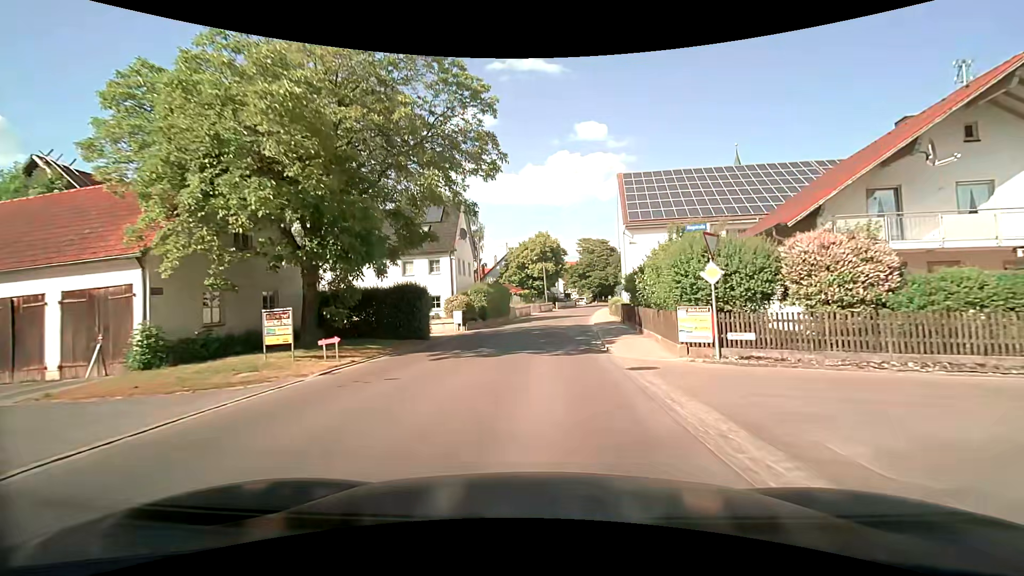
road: secondary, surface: asphalt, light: Day
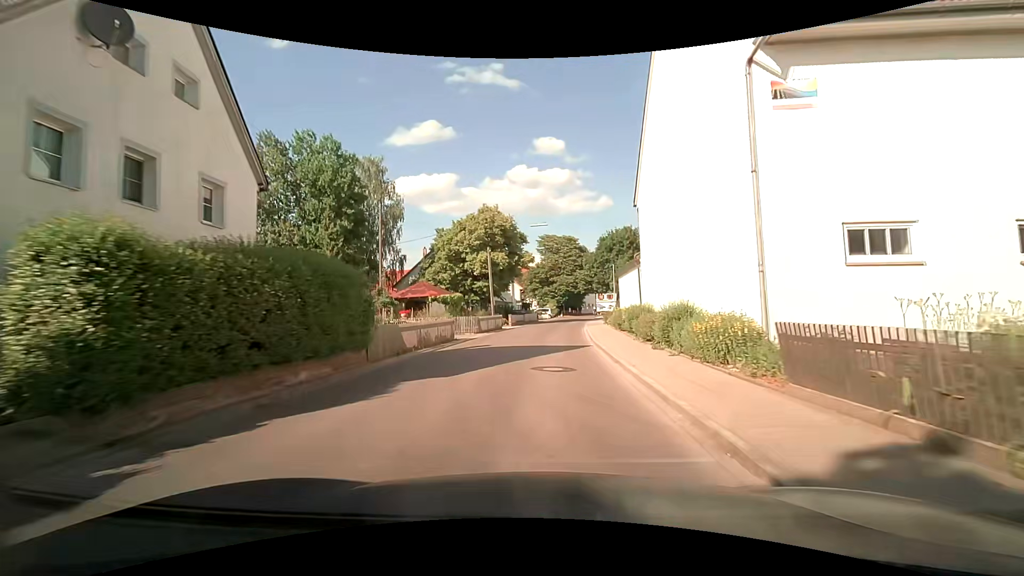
(+1.2, +27.2) m; +5°
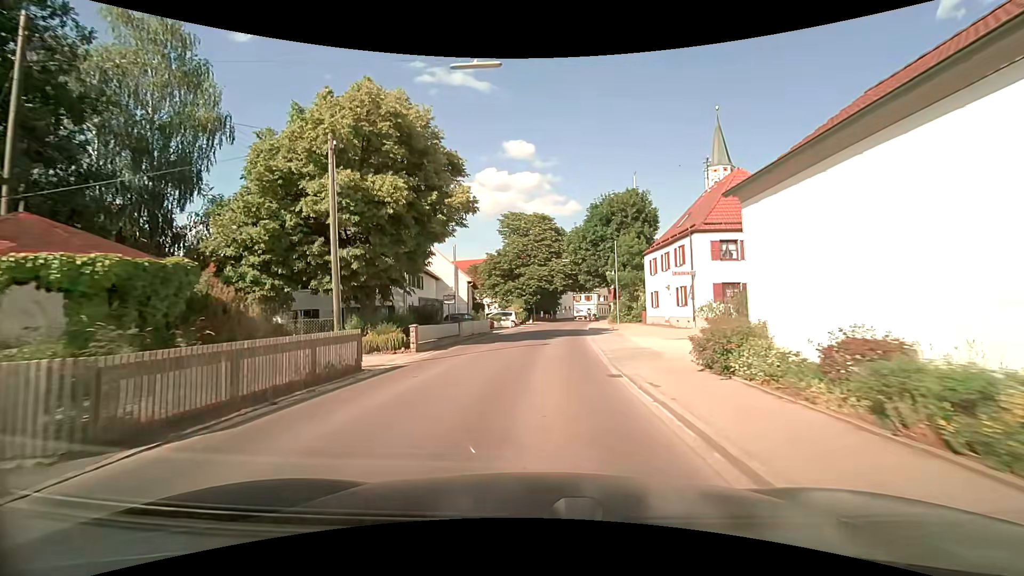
(+0.8, +26.6) m; +4°
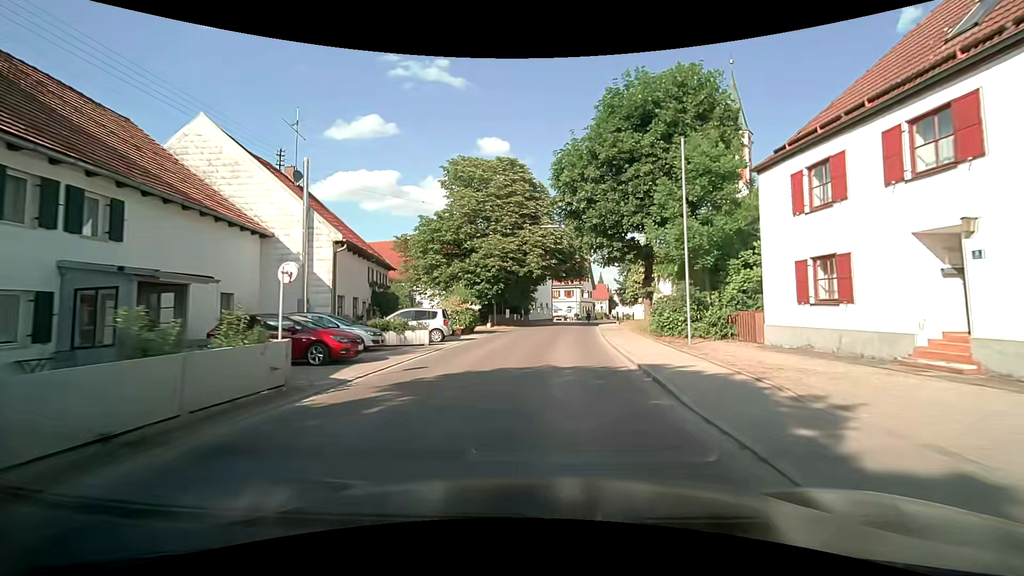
(+0.7, +26.0) m; +4°
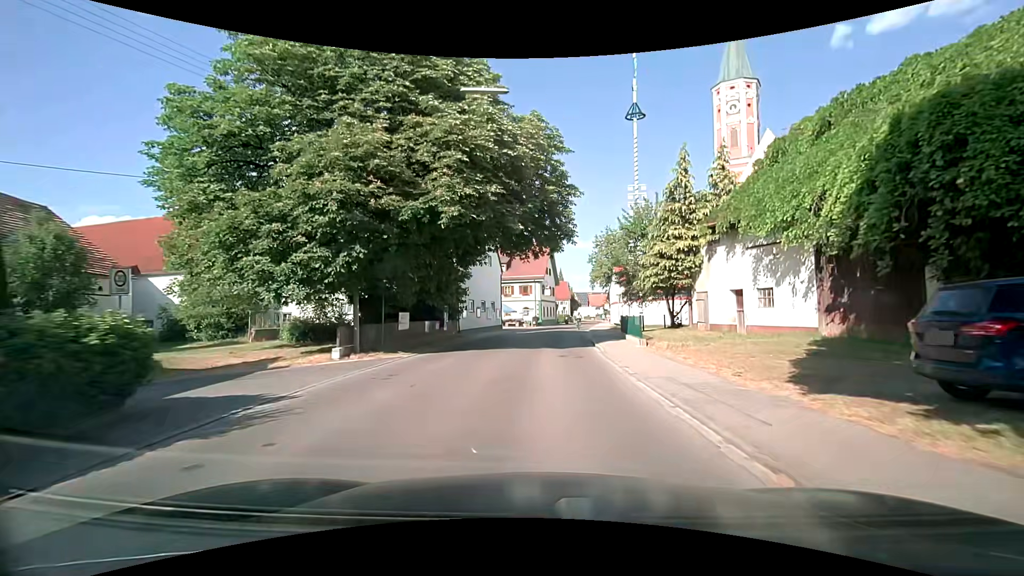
(+0.9, +25.1) m; +4°
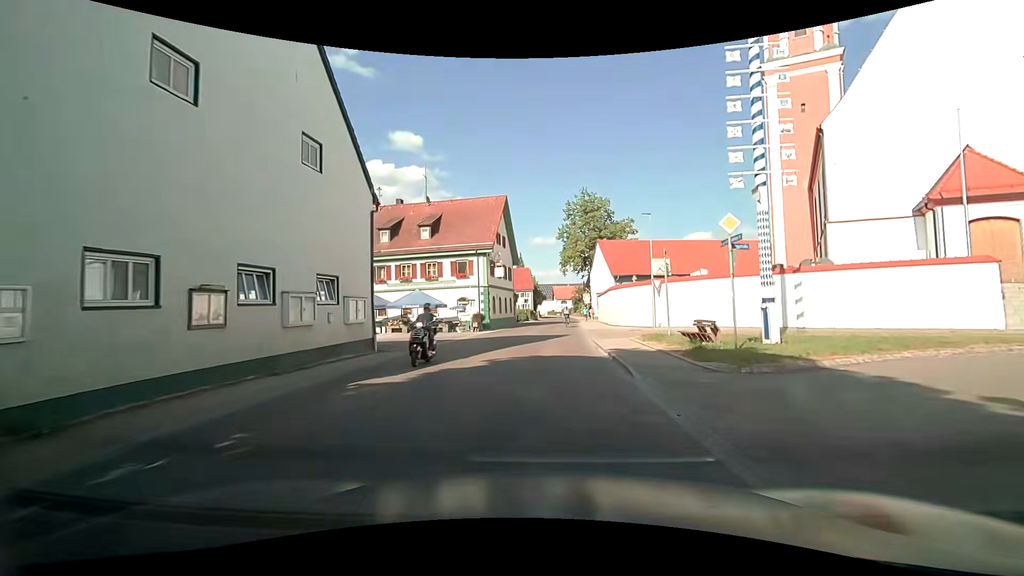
(+1.4, +30.2) m; +4°
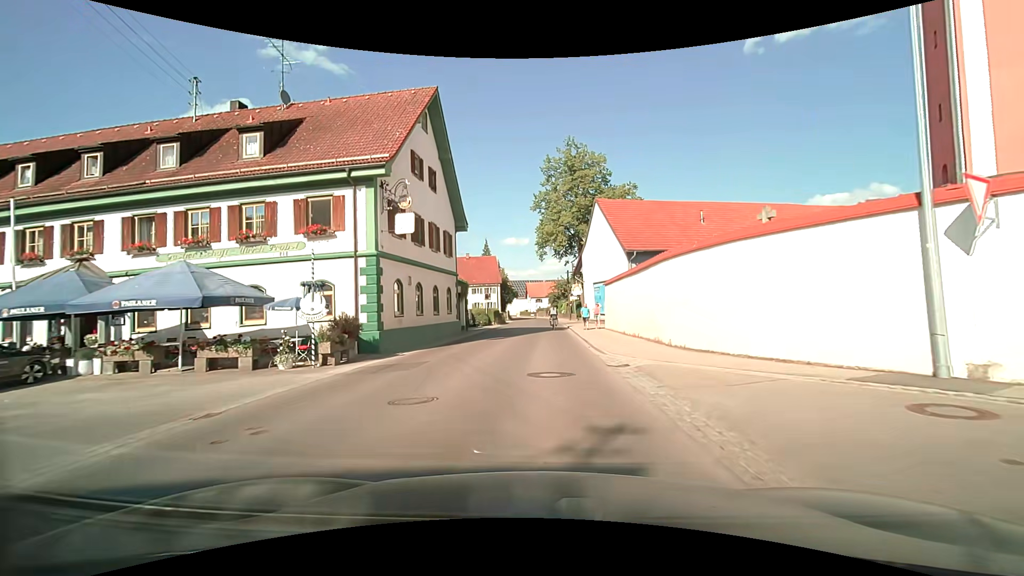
(+1.1, +24.0) m; +4°
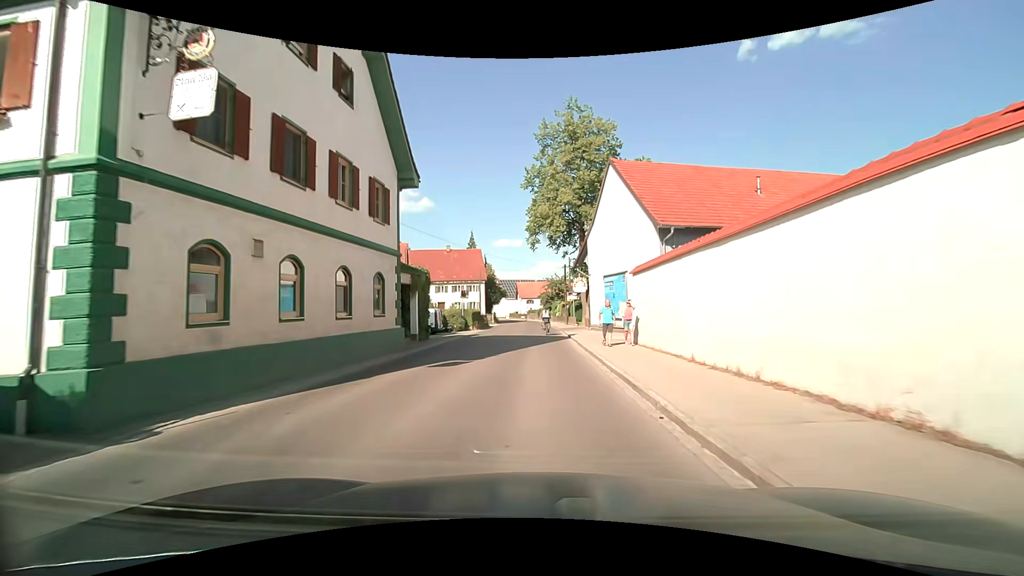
(+0.2, +11.6) m; +2°
